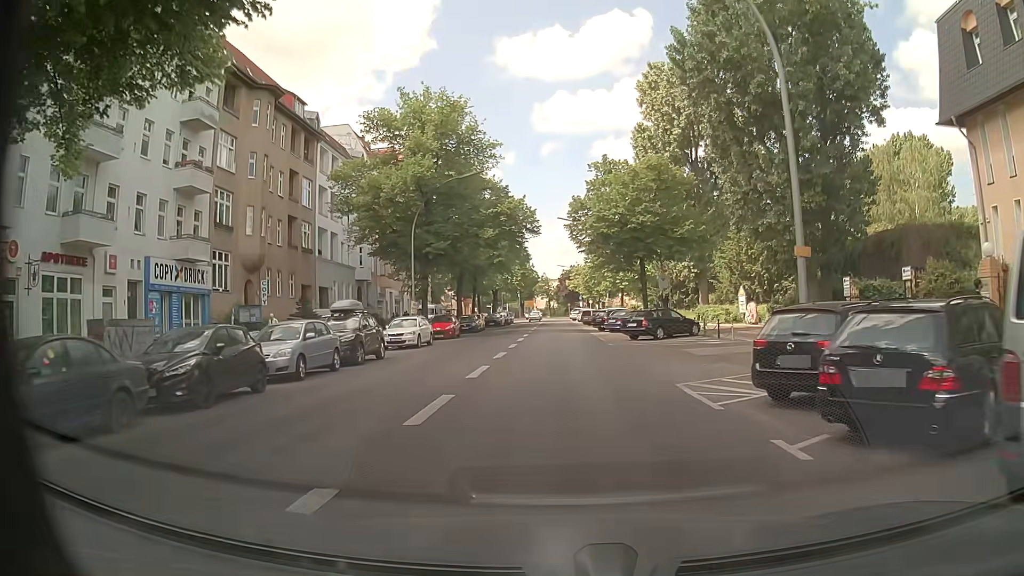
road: secondary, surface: asphalt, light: Day
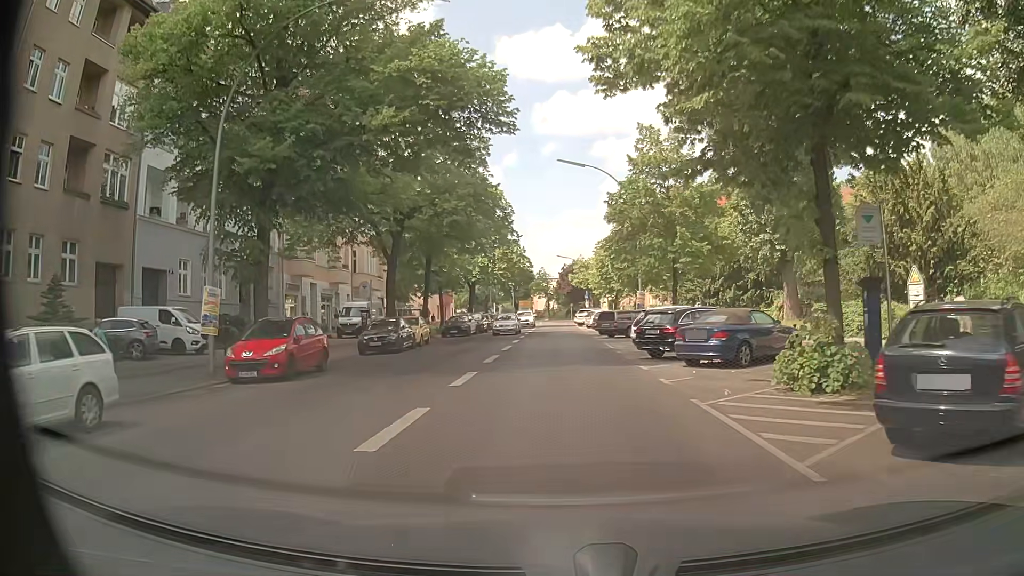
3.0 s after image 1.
(0.0, +25.6) m; 0°
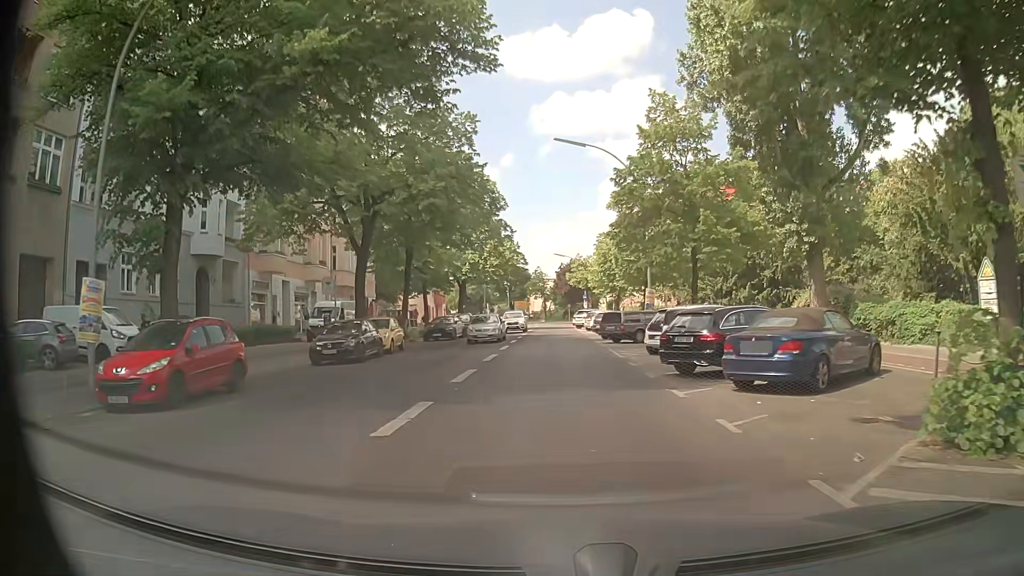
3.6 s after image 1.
(0.0, +5.2) m; 0°
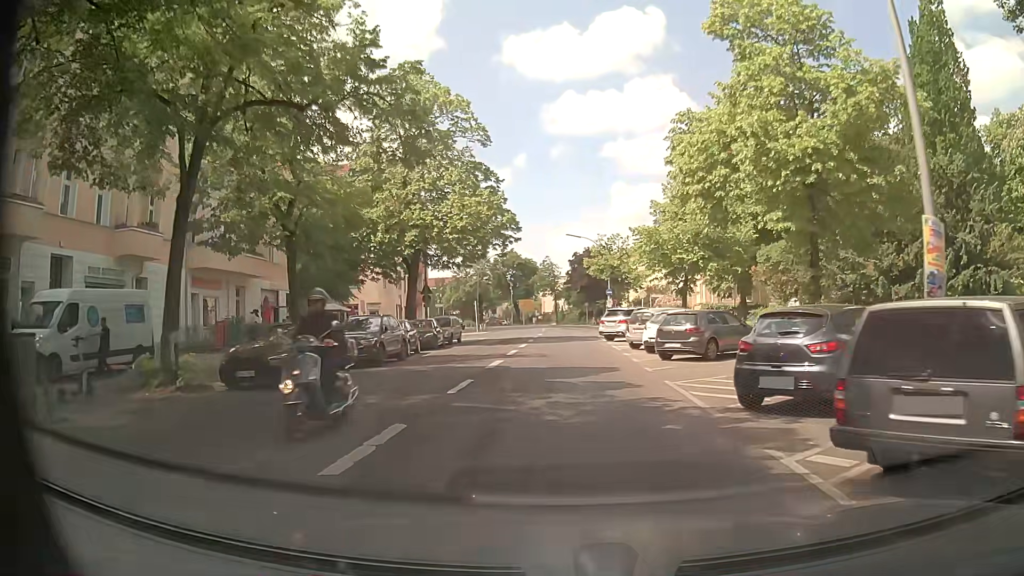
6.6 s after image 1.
(0.0, +26.0) m; -1°
(0, +10) (0, +20) (0, +30) (0, +40) (0, +50) (0, +60) (0, +70) (0, +80) (-2, +90) (-5, +99) m
